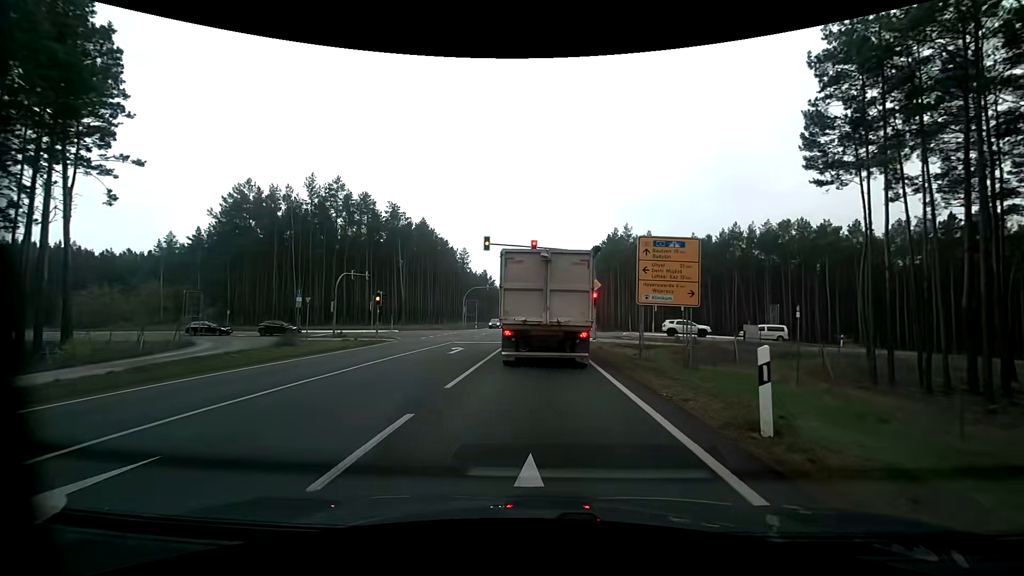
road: primary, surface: asphalt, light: Day
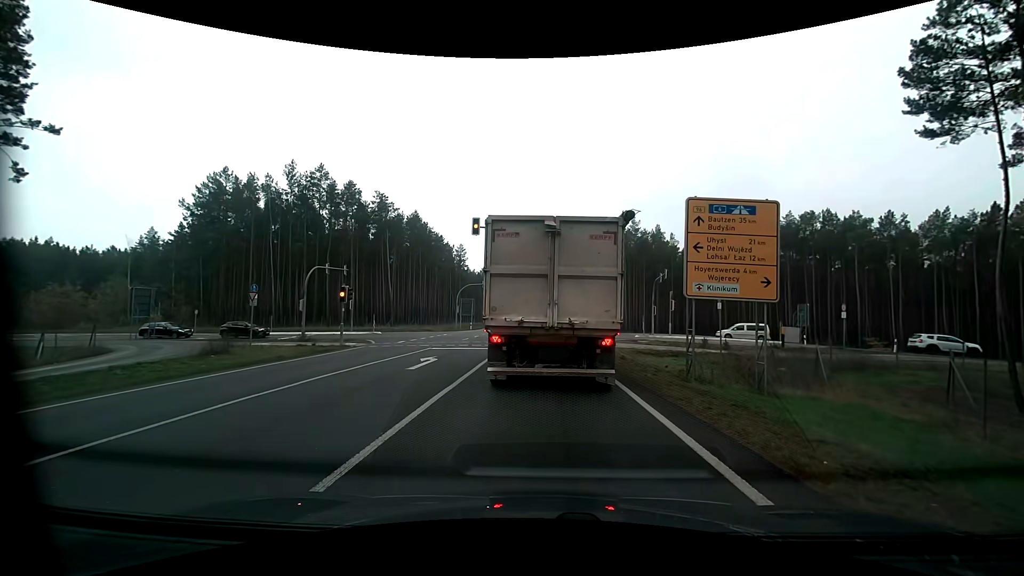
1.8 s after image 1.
(+0.1, +5.9) m; -1°
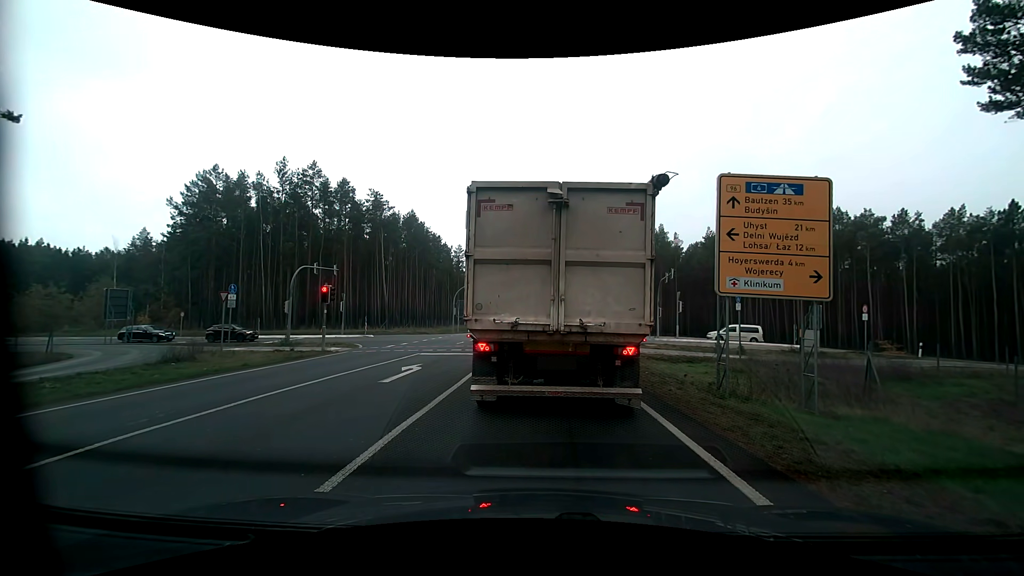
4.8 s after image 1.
(0.0, +2.1) m; -2°
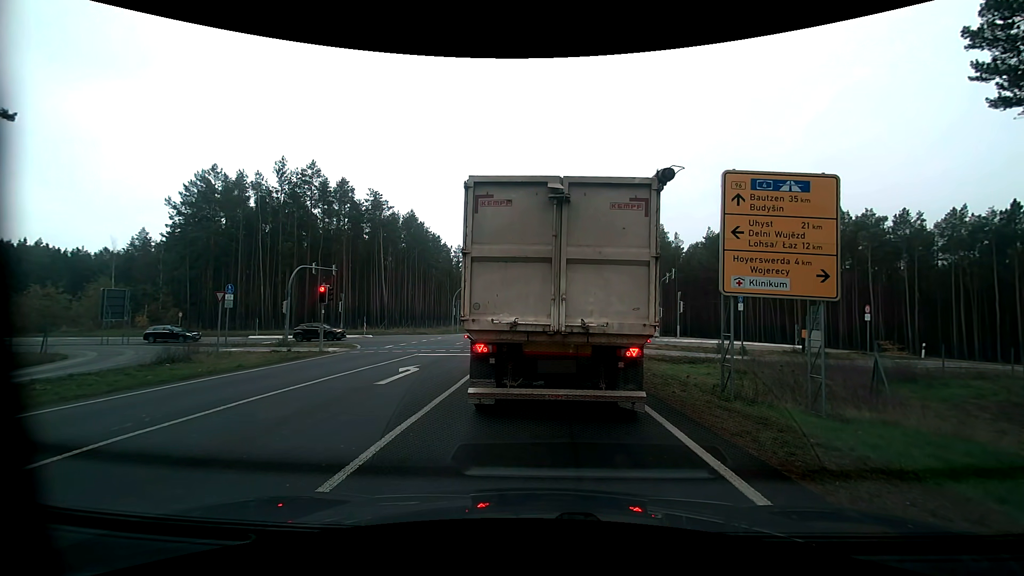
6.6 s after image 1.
(0.0, +0.3) m; 0°
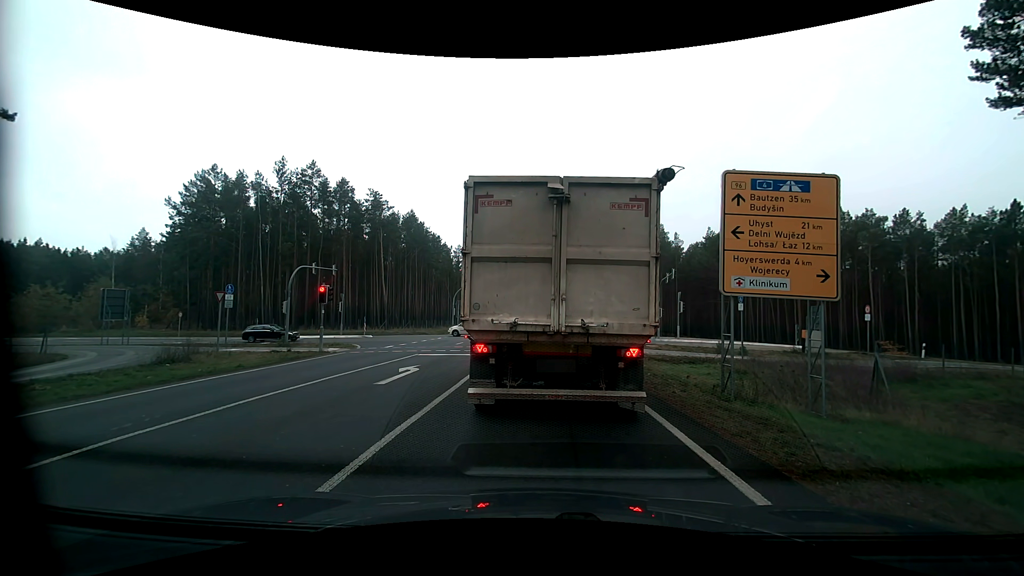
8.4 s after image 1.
(0.0, +0.1) m; 0°
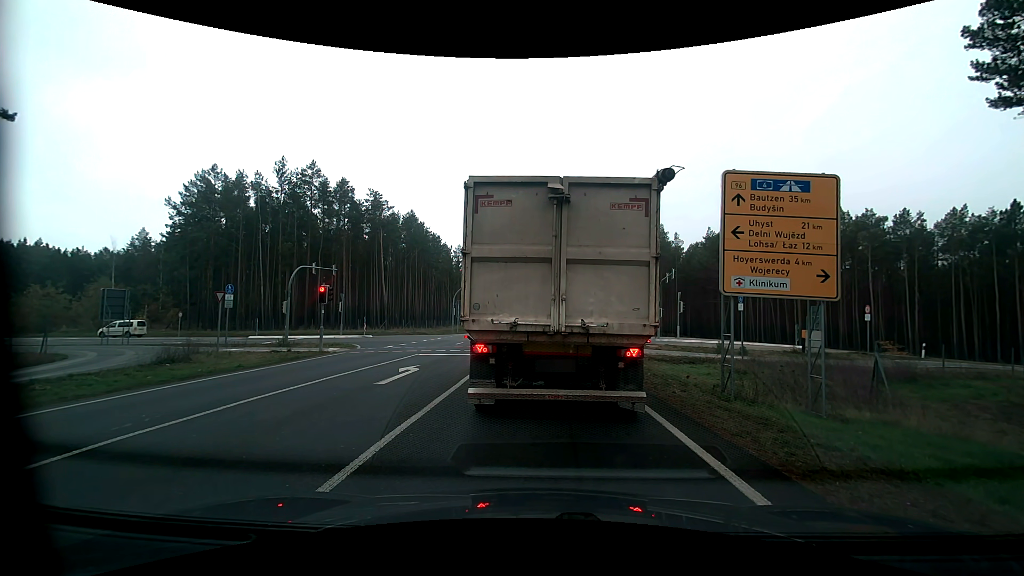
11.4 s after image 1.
(0.0, 0.0) m; 0°
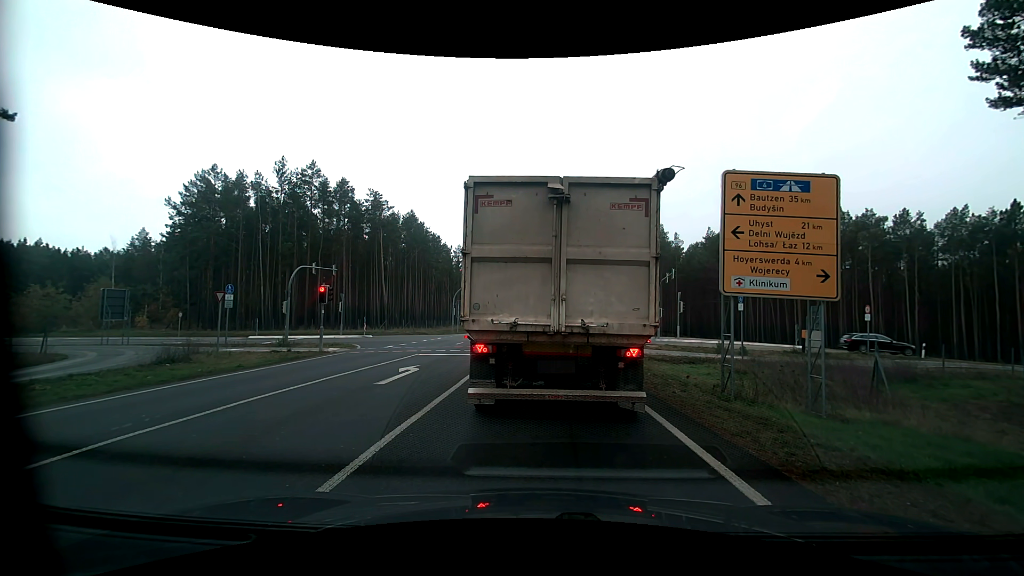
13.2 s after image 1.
(0.0, 0.0) m; 0°
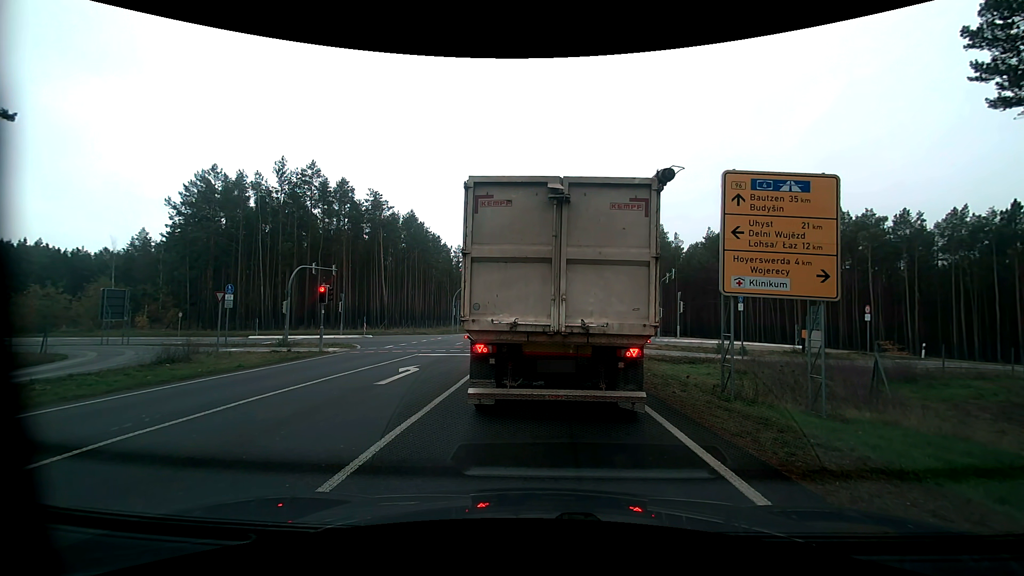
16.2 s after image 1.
(0.0, 0.0) m; 0°
(0, +10) (+1, +20) (+2, +30) (+8, +38) (+17, +41) (+27, +40) (+37, +39) (+47, +38) (+57, +36) (+67, +34) m
